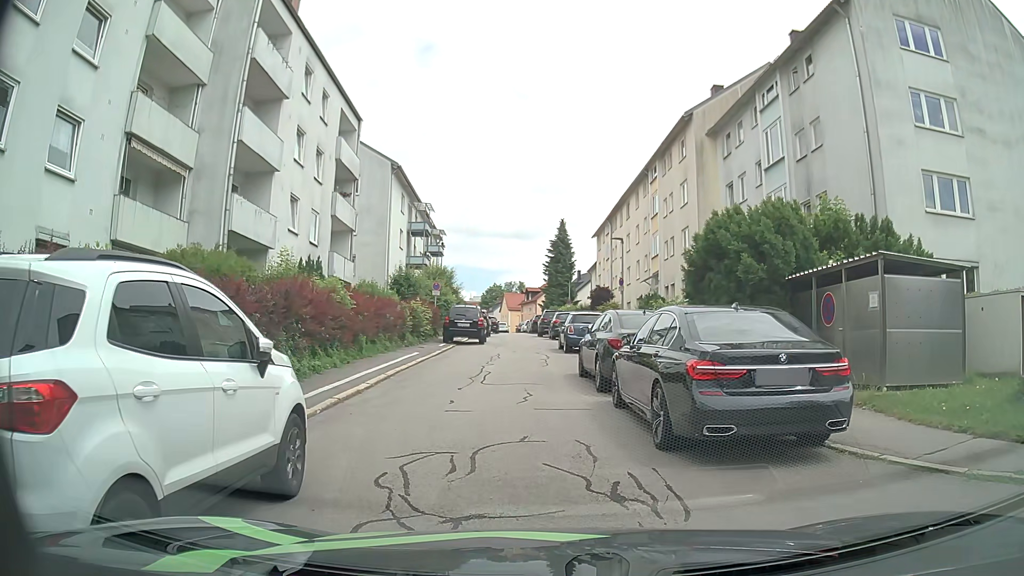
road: residential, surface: asphalt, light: Day
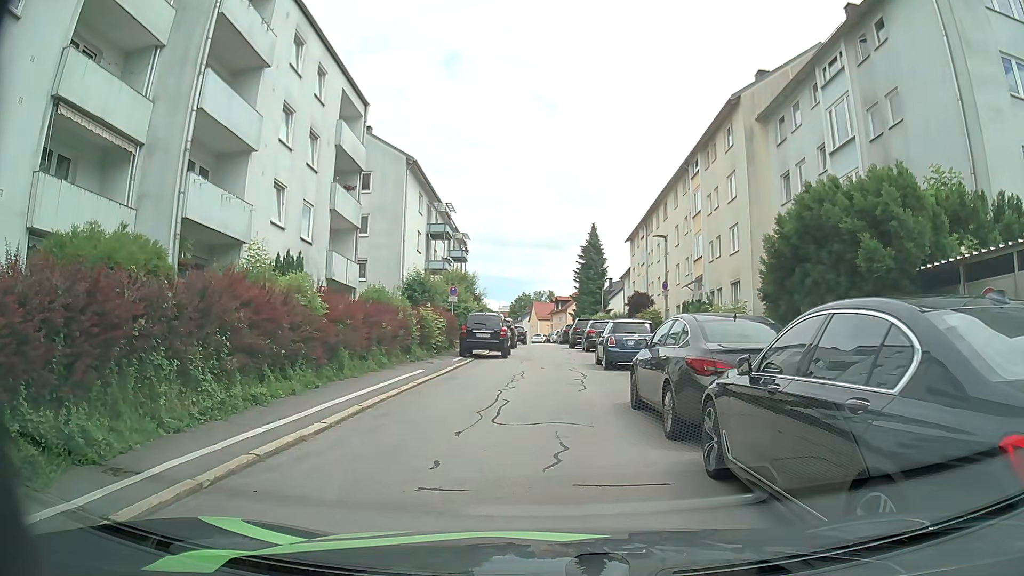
(-0.1, +4.3) m; -4°
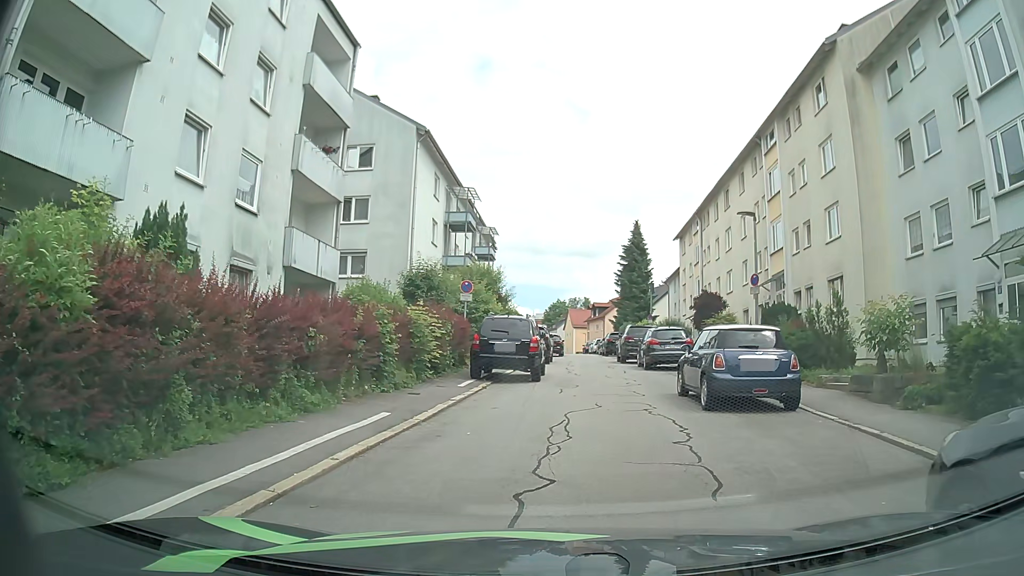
(-0.2, +8.0) m; -3°
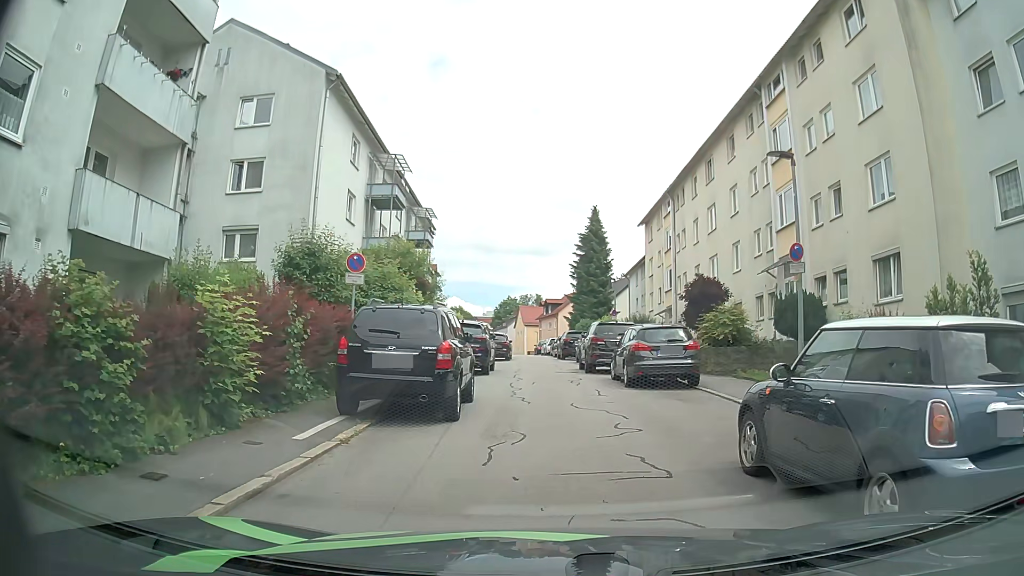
(+0.4, +7.6) m; +4°
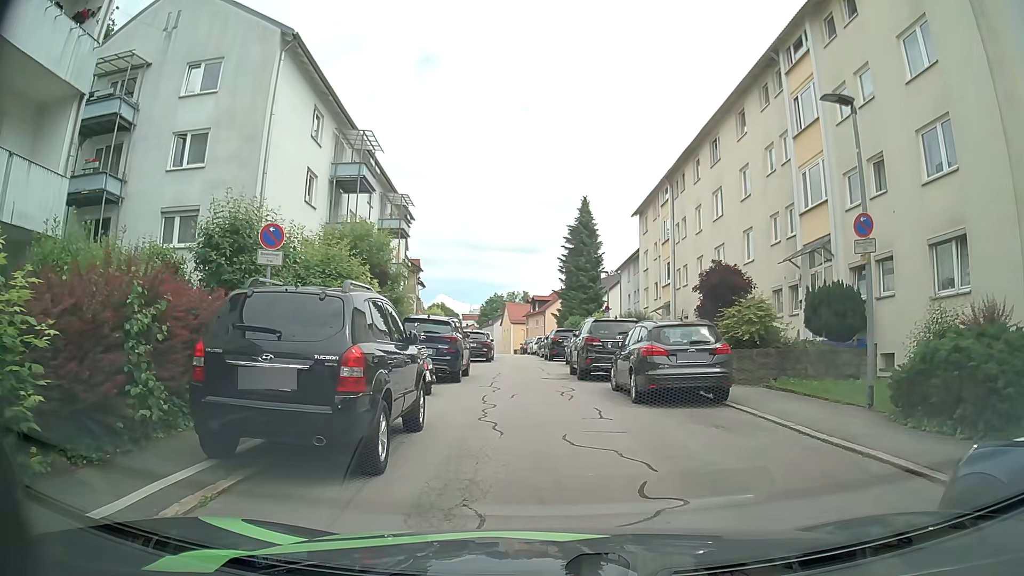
(+0.1, +3.8) m; +3°
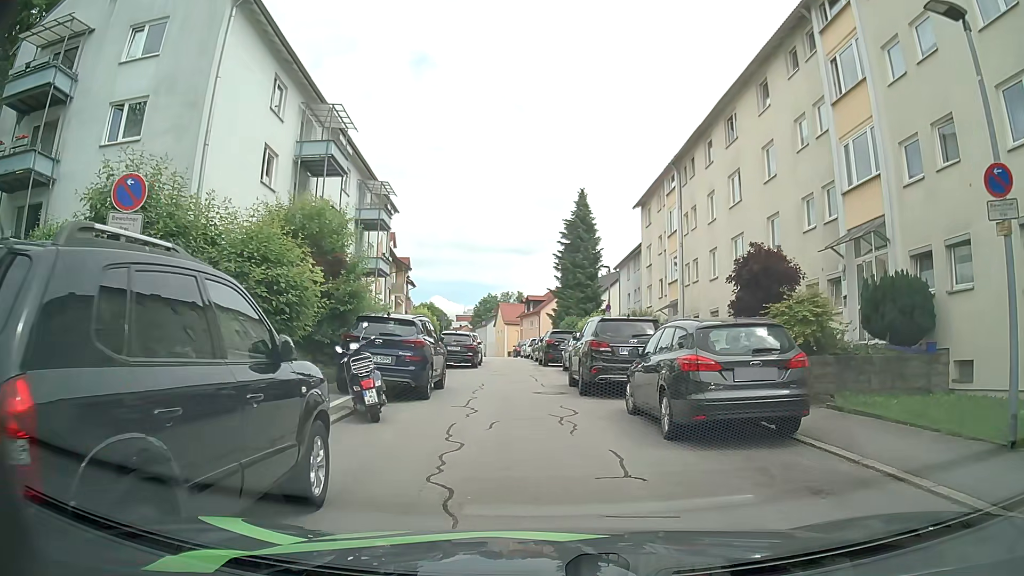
(-0.1, +3.9) m; 0°
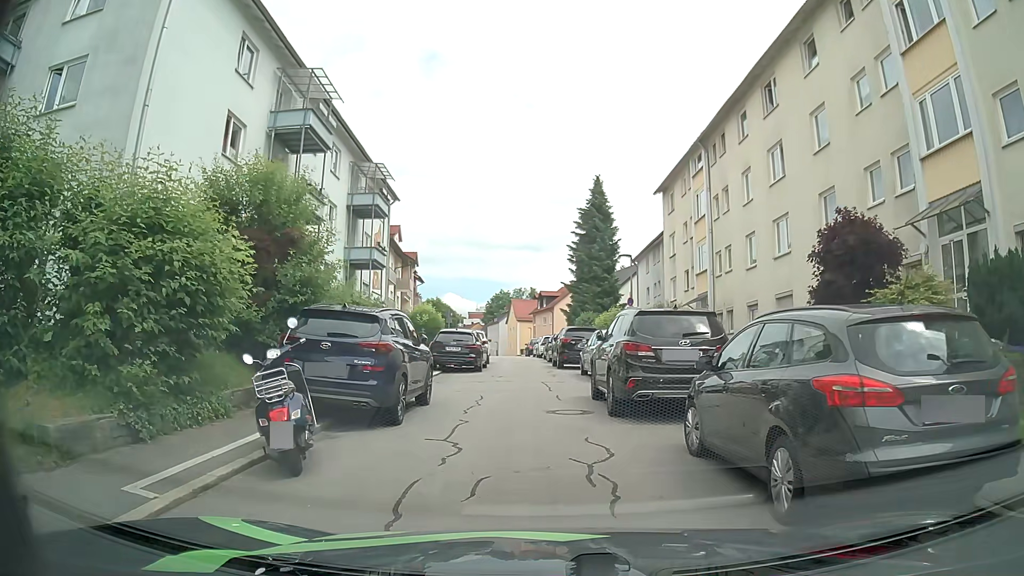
(0.0, +3.8) m; -3°
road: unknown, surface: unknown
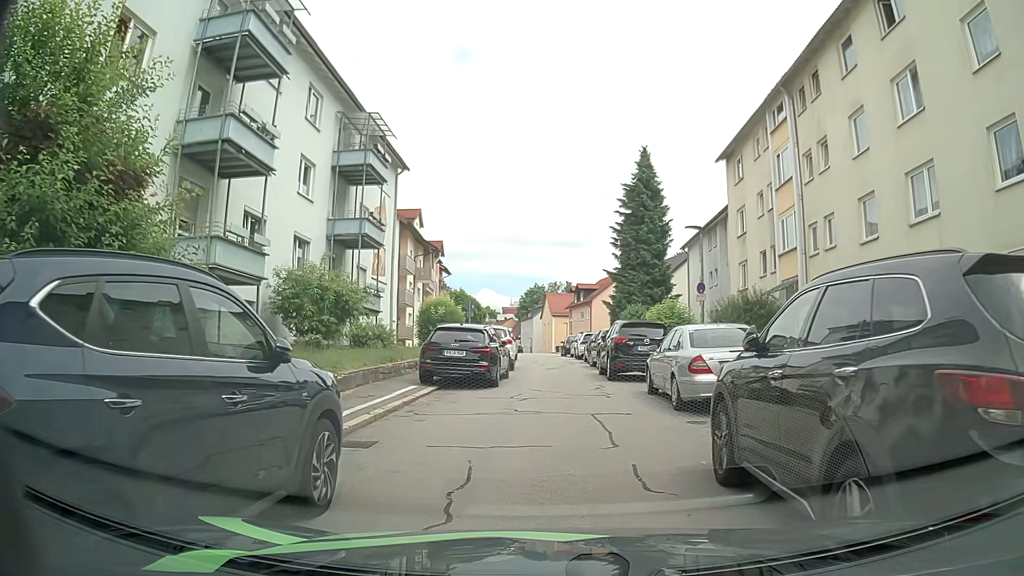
(0.0, +7.6) m; -1°
